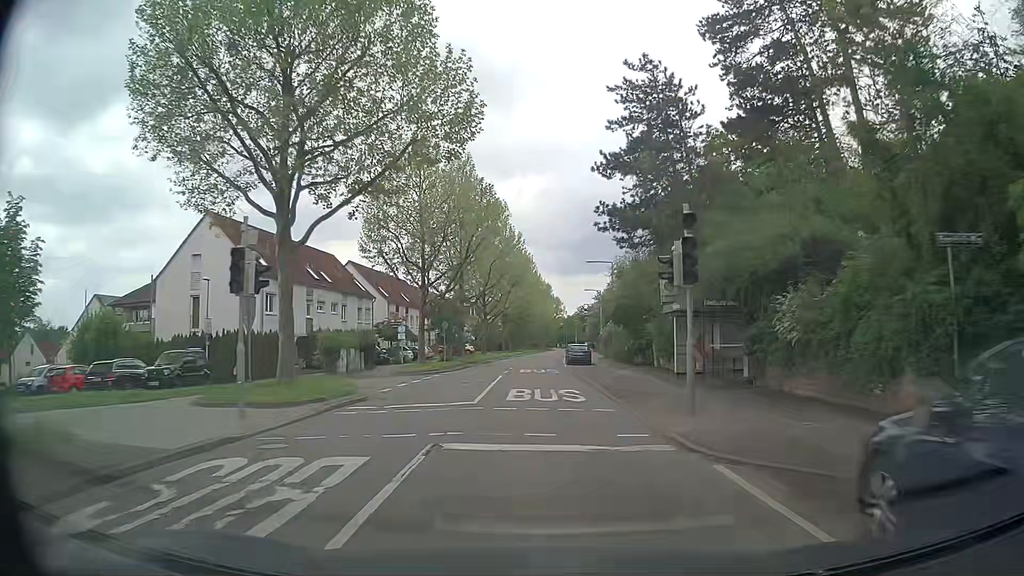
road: tertiary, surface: asphalt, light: Day
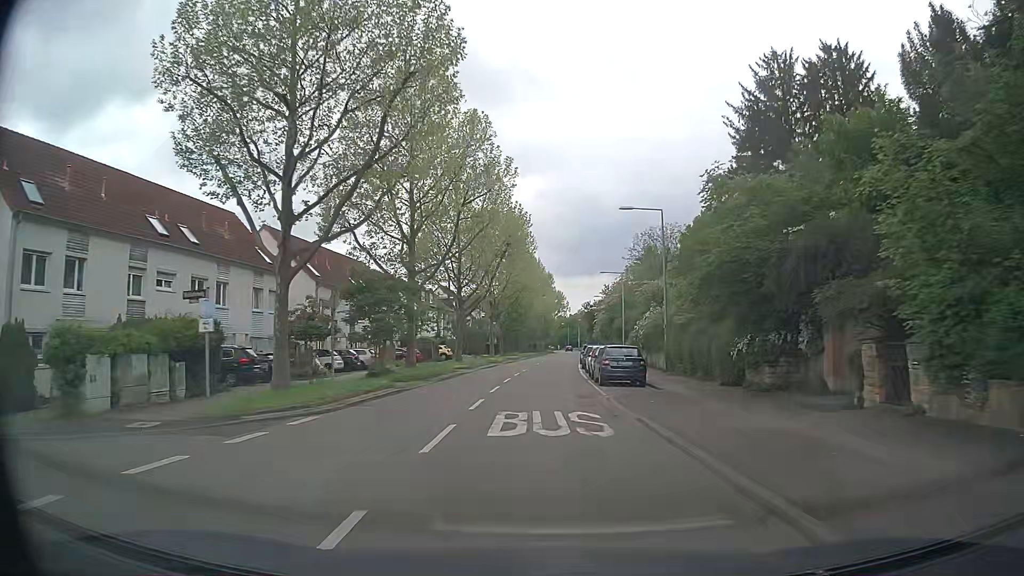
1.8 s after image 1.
(0.0, +23.3) m; 0°
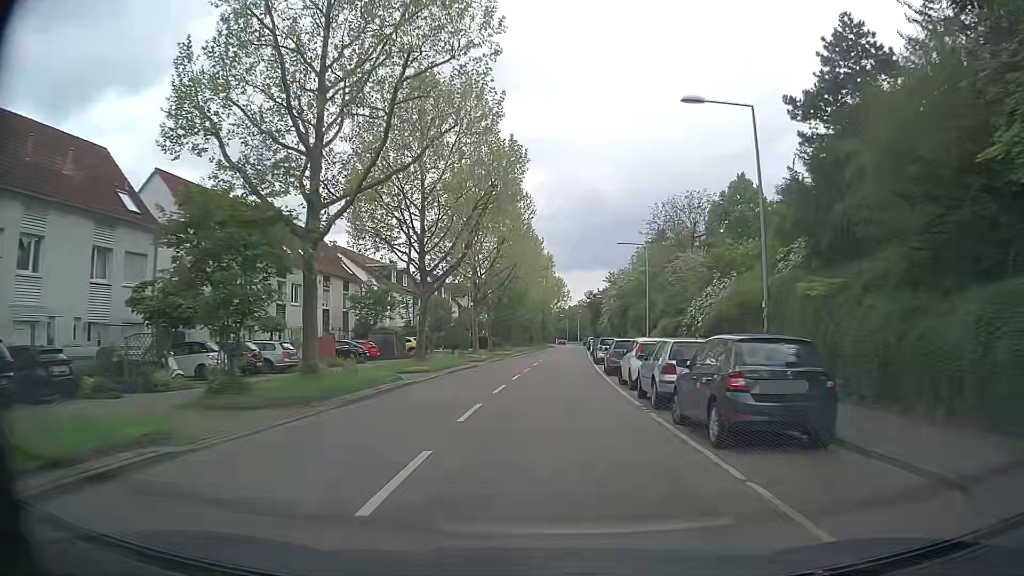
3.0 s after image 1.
(0.0, +15.5) m; 0°
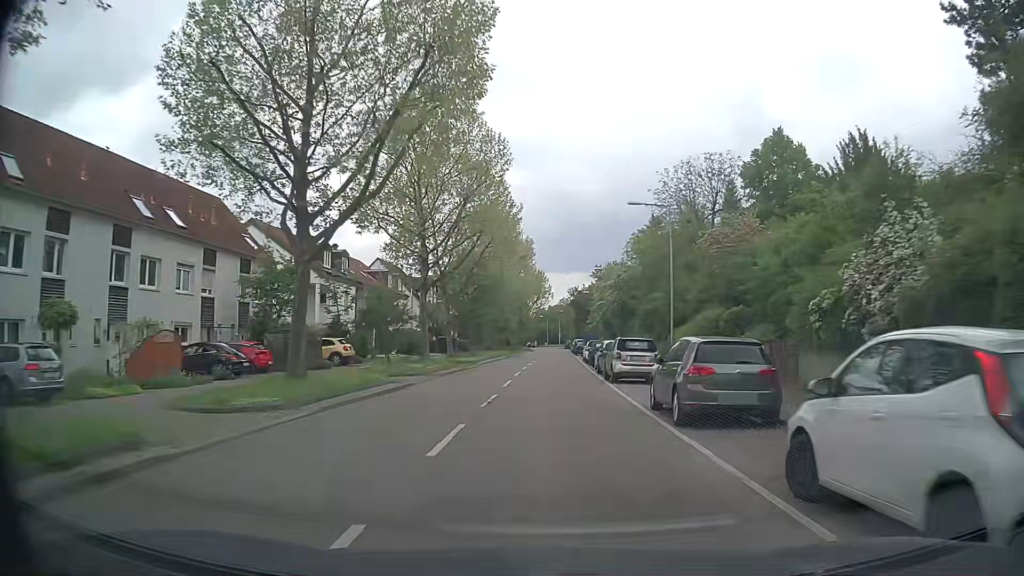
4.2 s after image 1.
(+0.1, +15.5) m; +2°
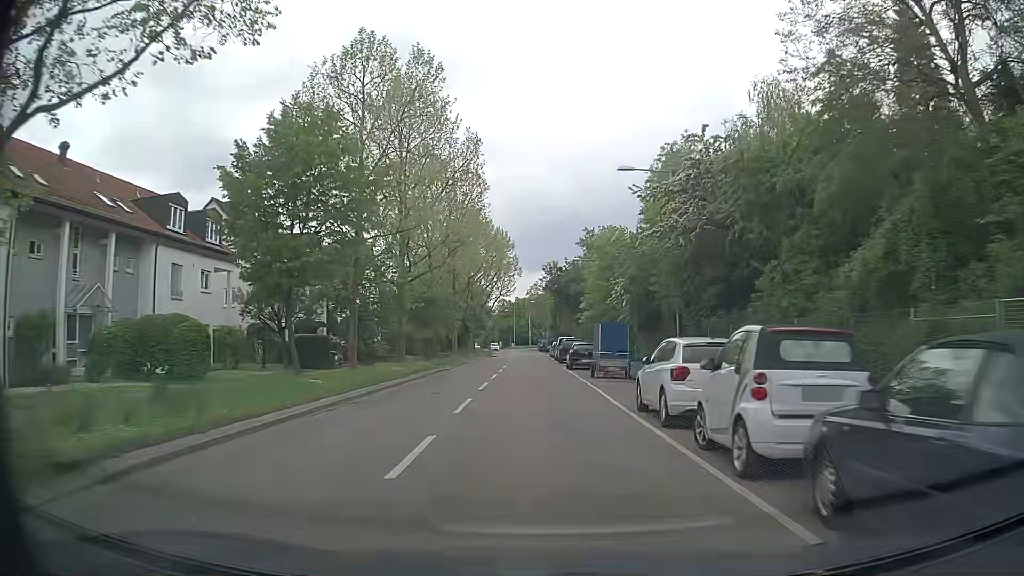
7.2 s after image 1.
(+1.0, +38.0) m; +2°
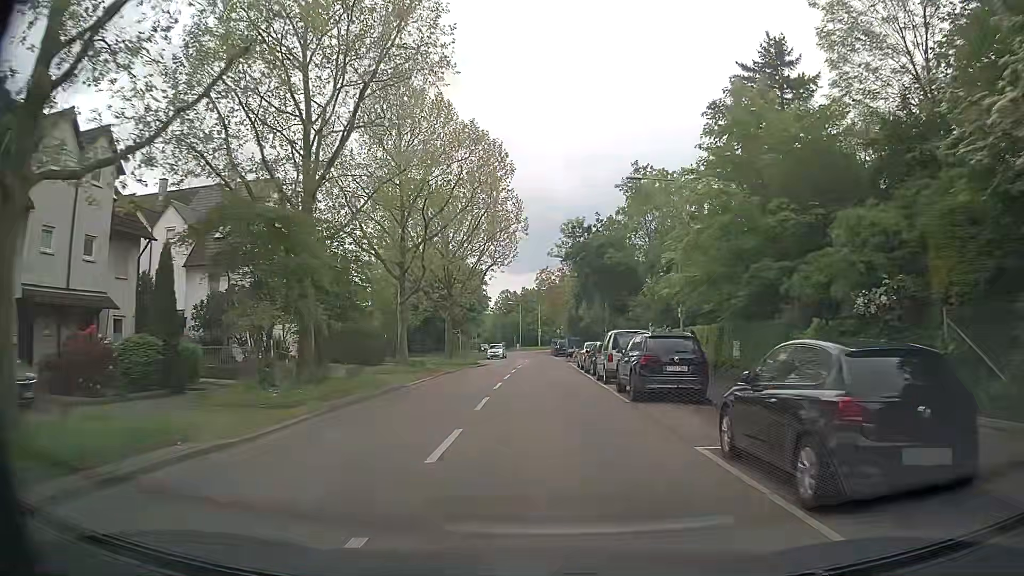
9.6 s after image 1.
(0.0, +29.6) m; 0°
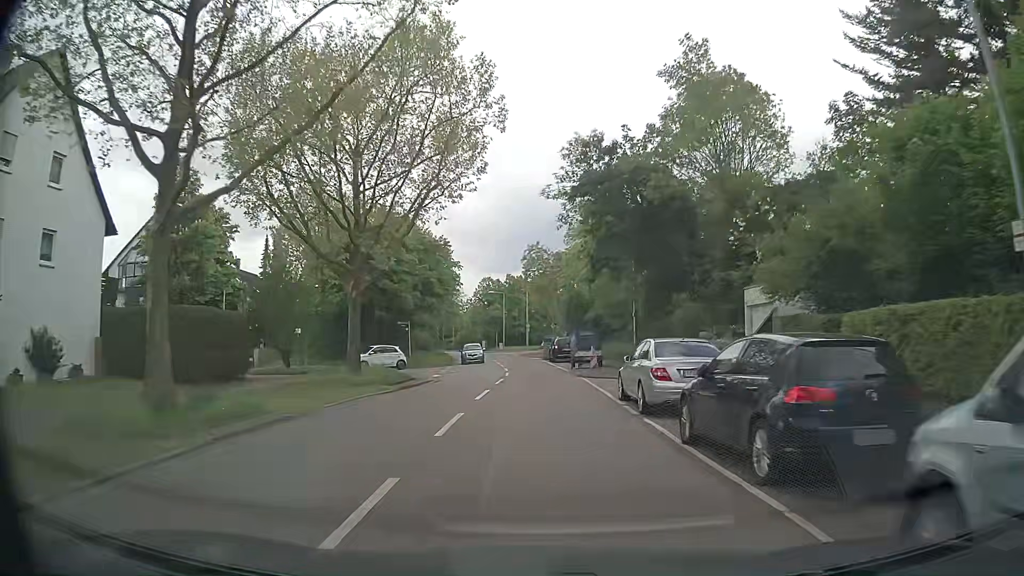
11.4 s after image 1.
(+0.3, +22.4) m; +1°
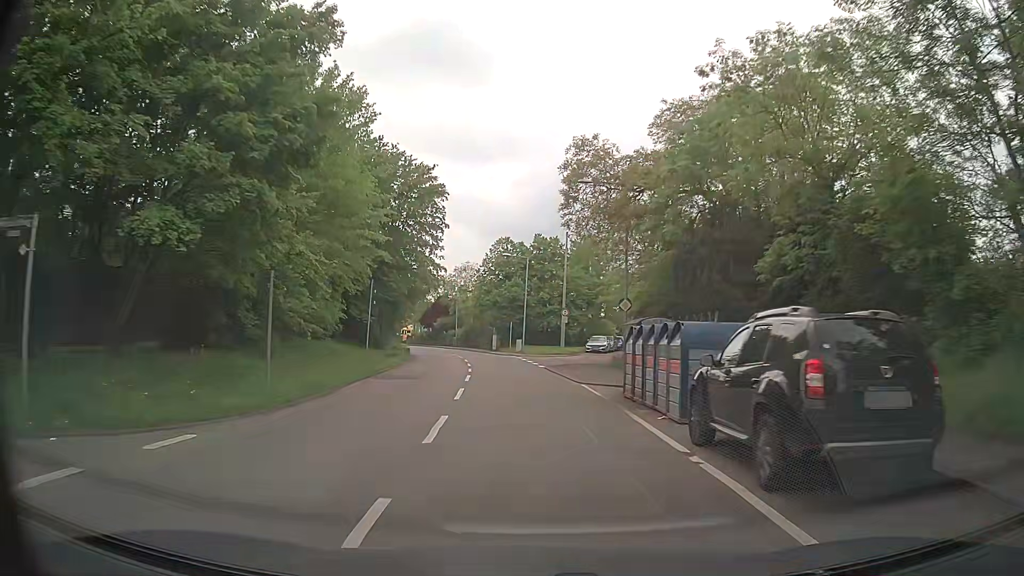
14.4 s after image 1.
(-0.4, +37.8) m; -3°
(0, +10) (0, +20) (-1, +30) (-2, +40) (-3, +50) (-5, +60) (-7, +69) (-10, +79) (-13, +89) (-16, +98) m
